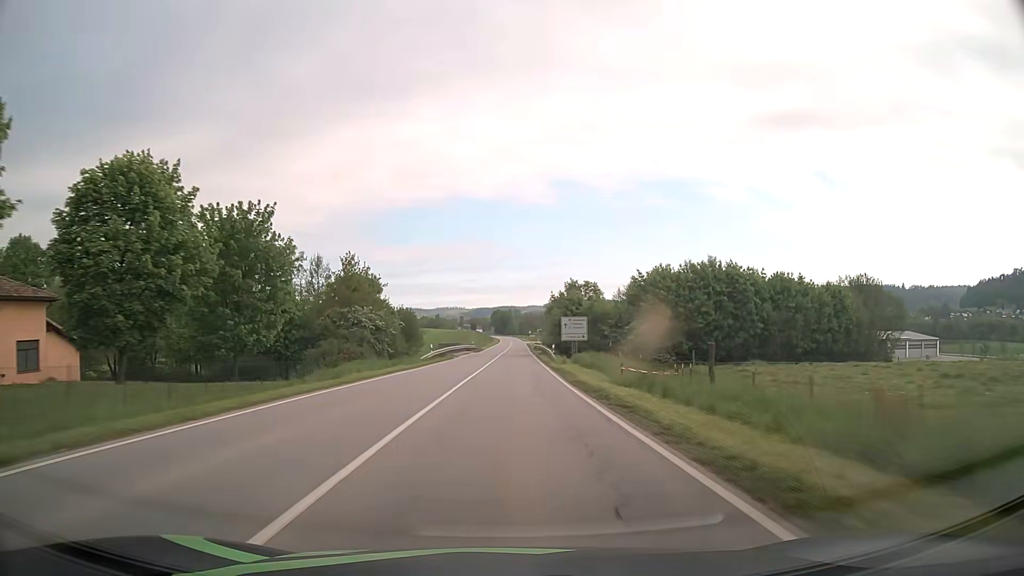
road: secondary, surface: asphalt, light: Day
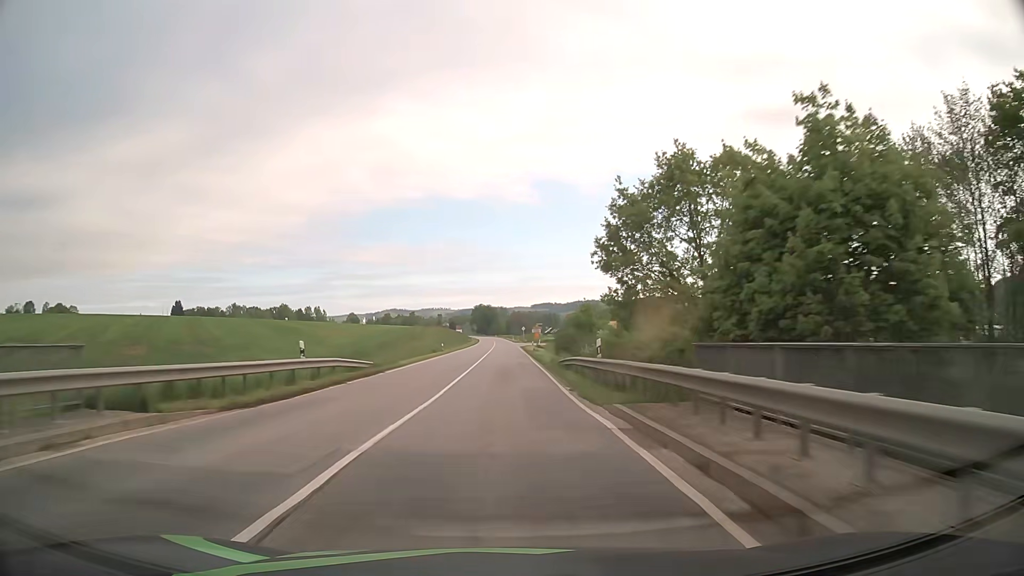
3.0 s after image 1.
(+0.9, +75.1) m; +1°
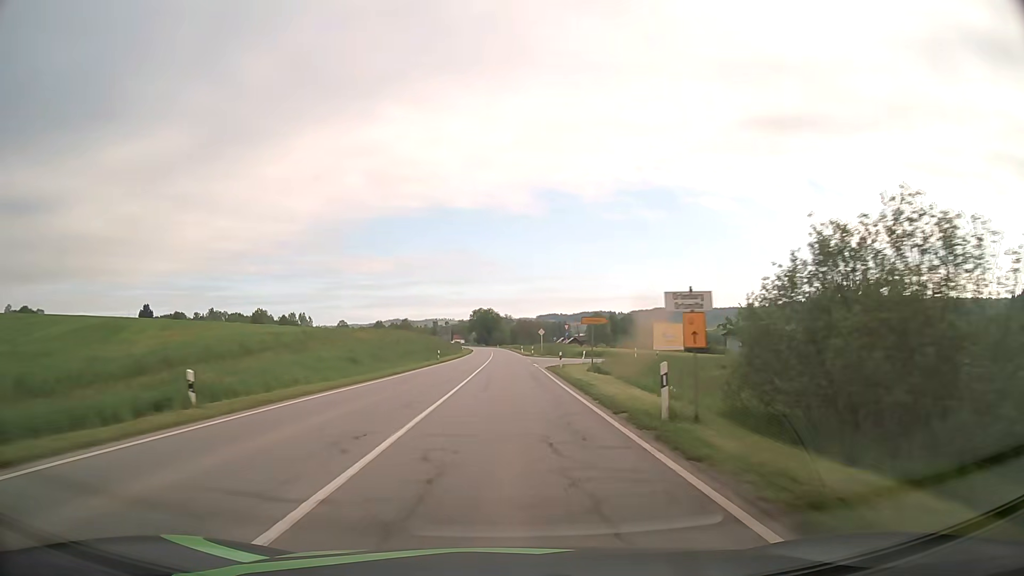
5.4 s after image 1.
(-0.1, +58.1) m; -1°
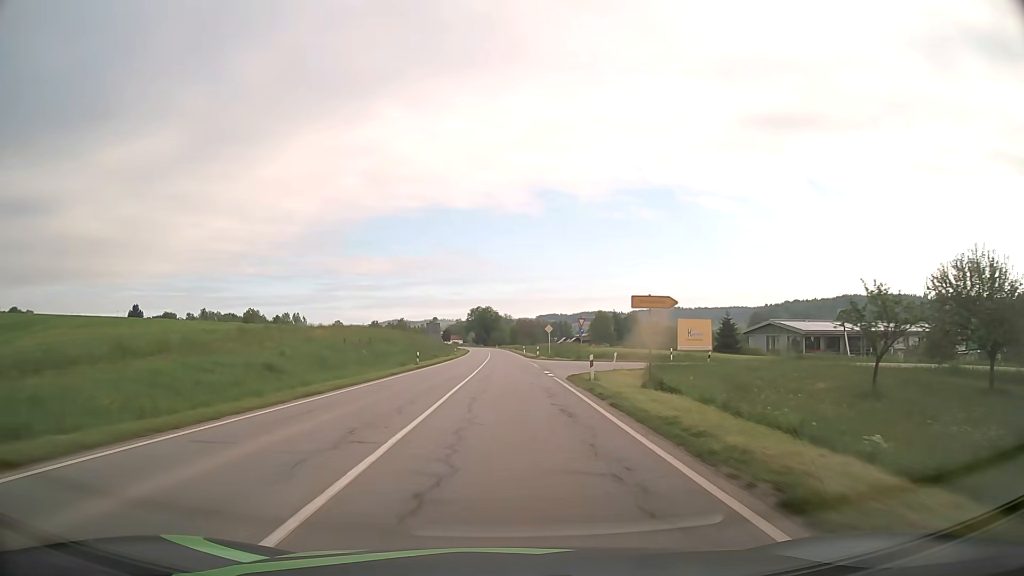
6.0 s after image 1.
(0.0, +14.6) m; 0°
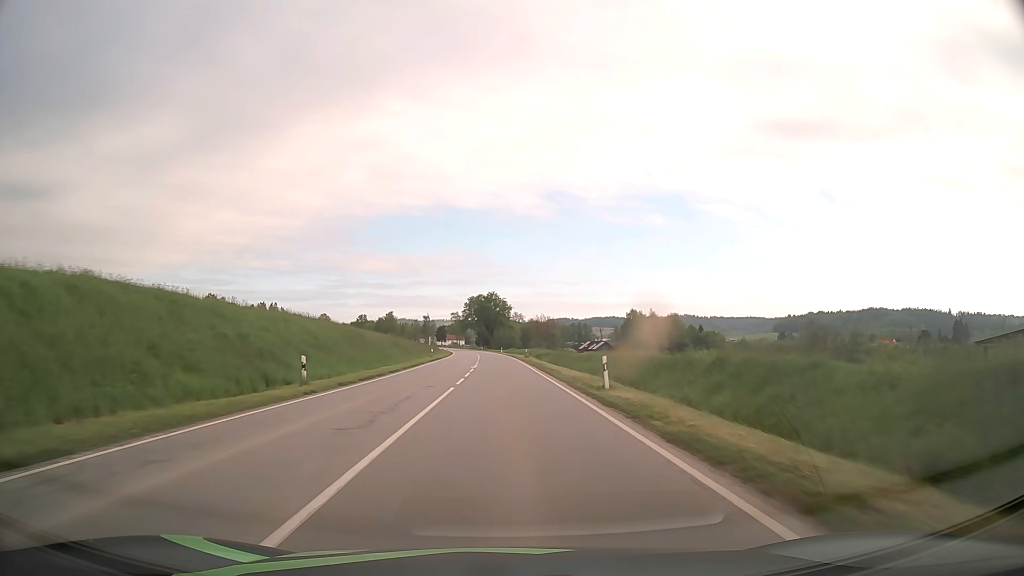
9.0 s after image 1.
(-0.3, +73.7) m; -1°
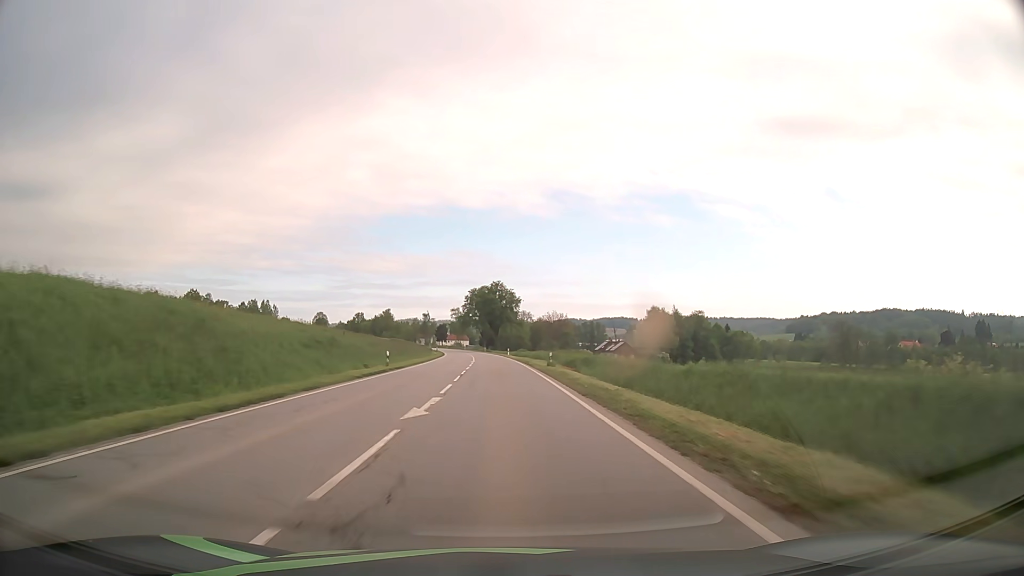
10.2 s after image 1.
(-0.1, +29.6) m; -1°
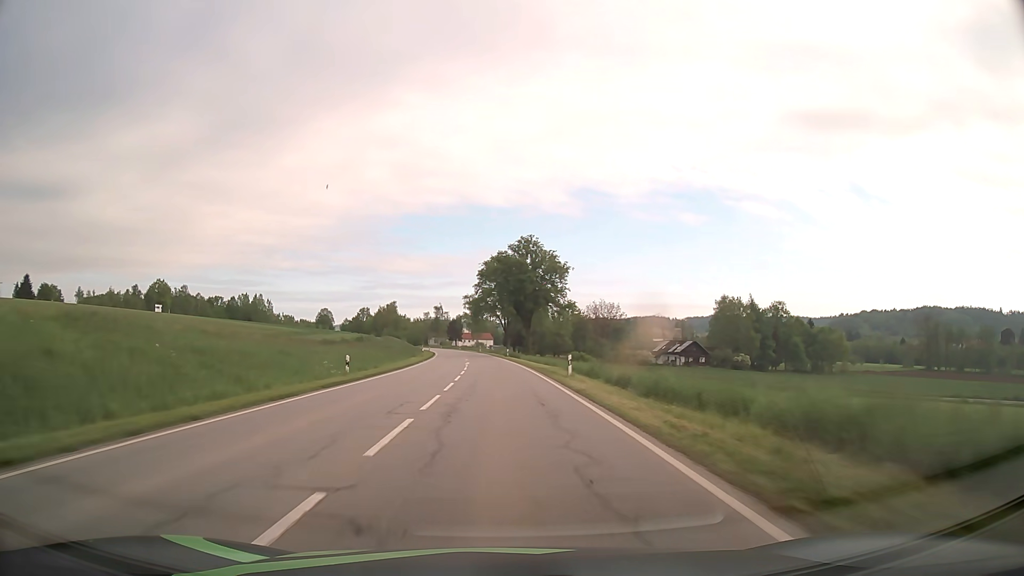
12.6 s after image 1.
(-1.1, +59.2) m; -2°
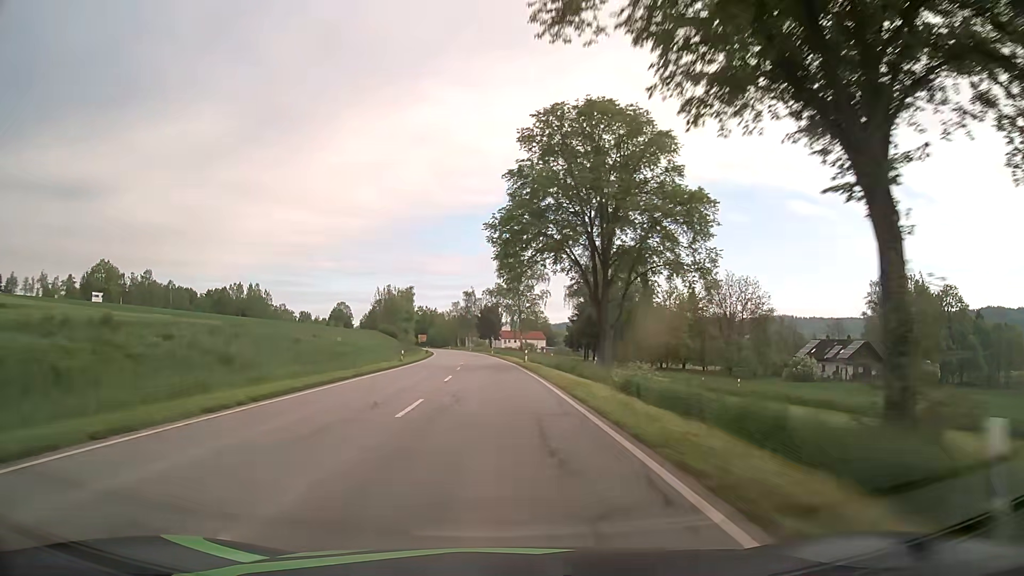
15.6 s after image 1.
(-2.6, +74.1) m; -4°
(0, +10) (0, +20) (-1, +30) (-1, +40) (-1, +50) (-2, +60) (-3, +70) (-4, +80) (-4, +90) (-5, +100) m
